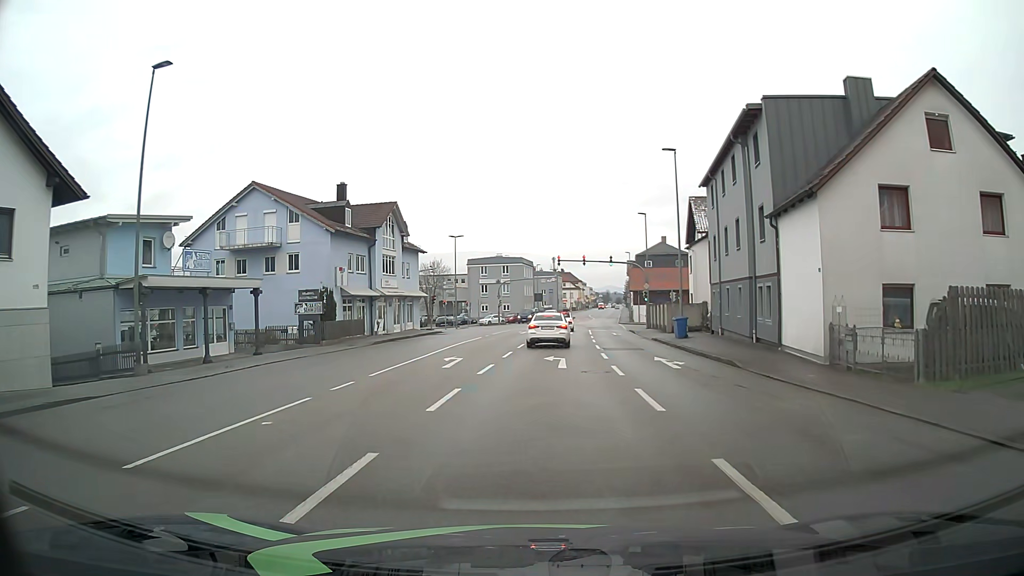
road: tertiary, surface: asphalt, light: Day
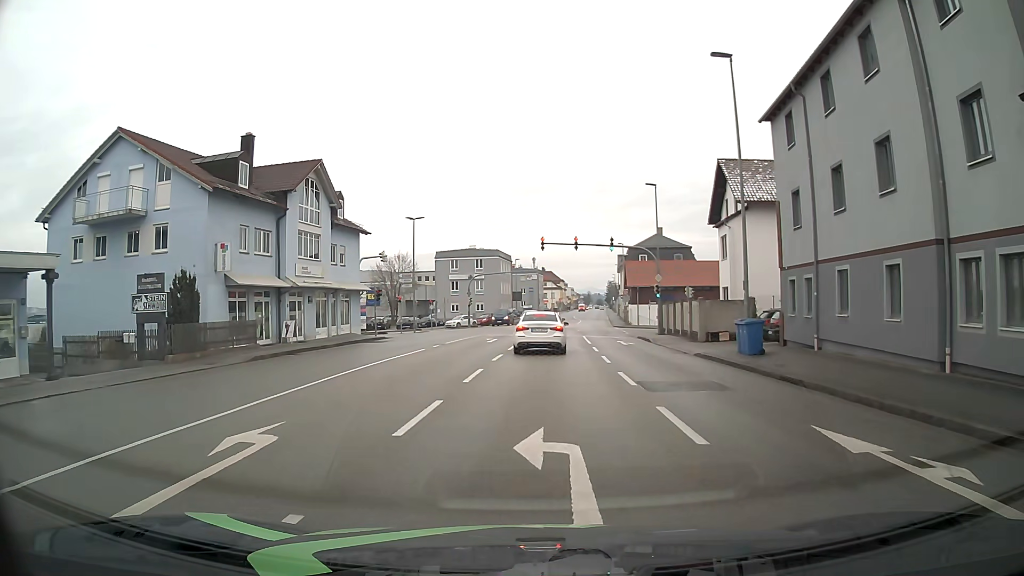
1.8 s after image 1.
(+0.2, +14.2) m; +2°
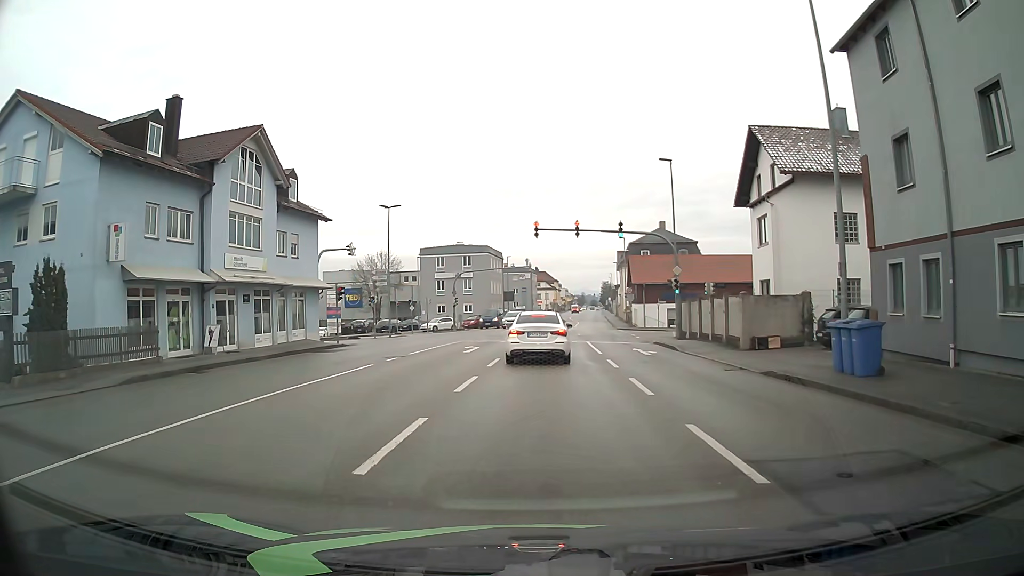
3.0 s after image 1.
(+0.1, +7.7) m; +1°
(0, +10) (0, +20) (+1, +30) (+1, +40) (+1, +50) (-5, +58) (-14, +61) (-24, +61) (-34, +61) (-44, +62) m
